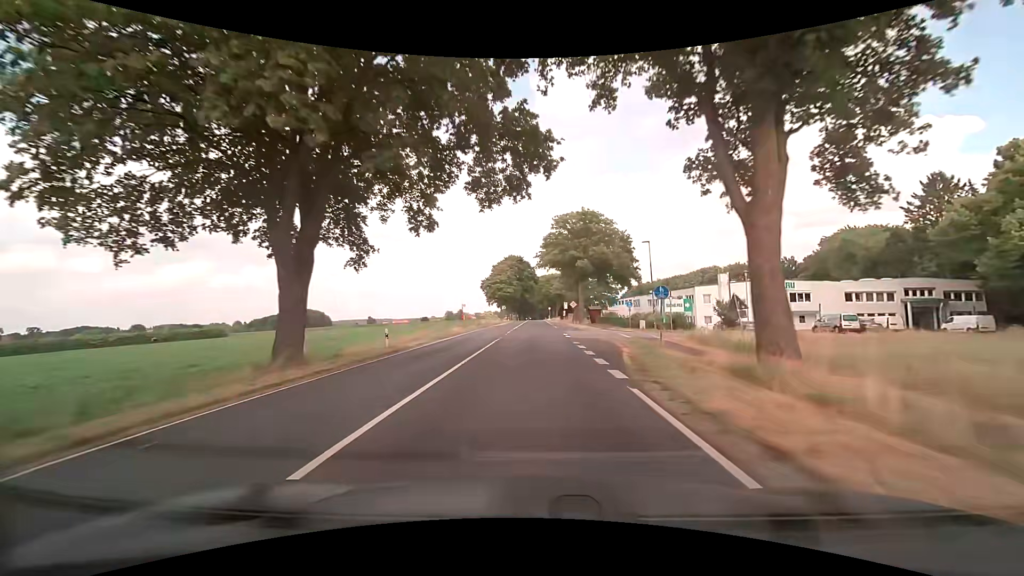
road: secondary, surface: asphalt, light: Day
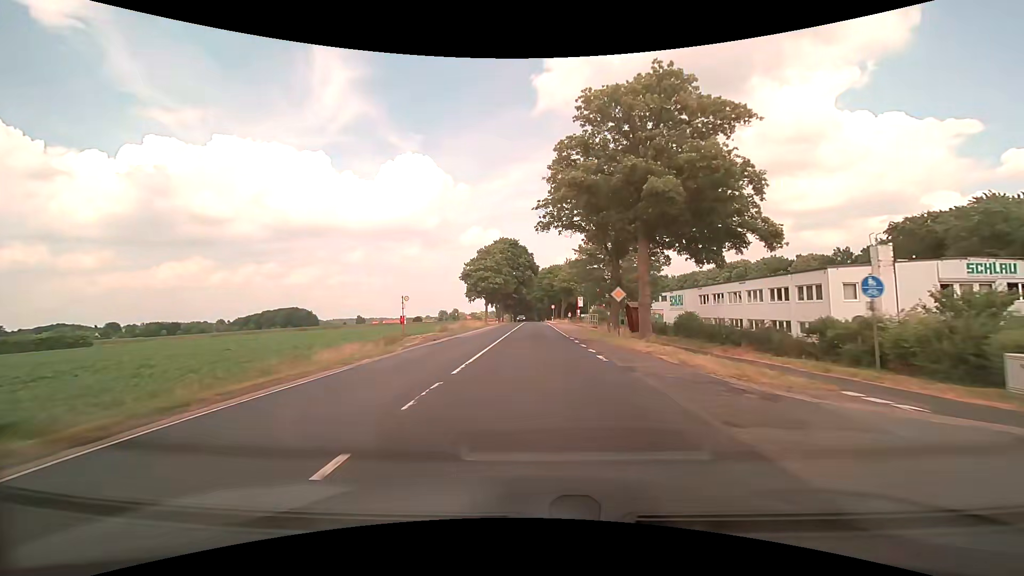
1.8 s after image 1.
(0.0, +32.0) m; 0°
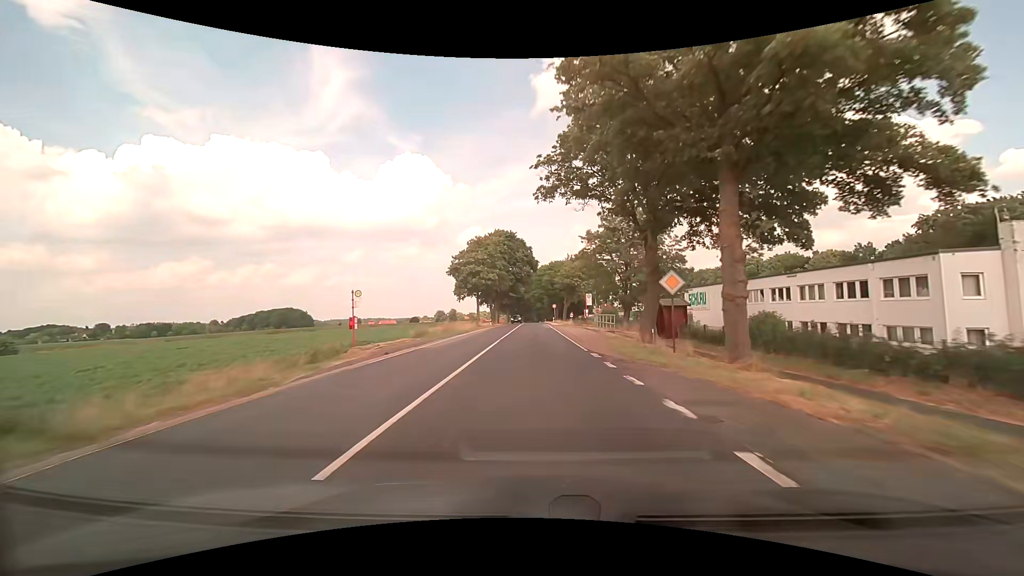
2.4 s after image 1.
(0.0, +10.7) m; 0°
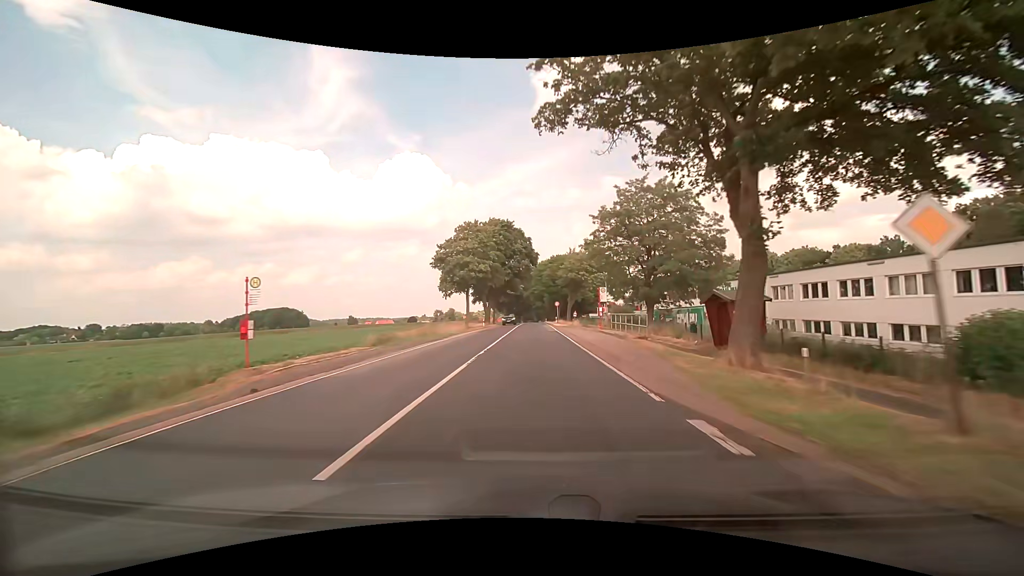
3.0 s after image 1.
(0.0, +10.7) m; 0°
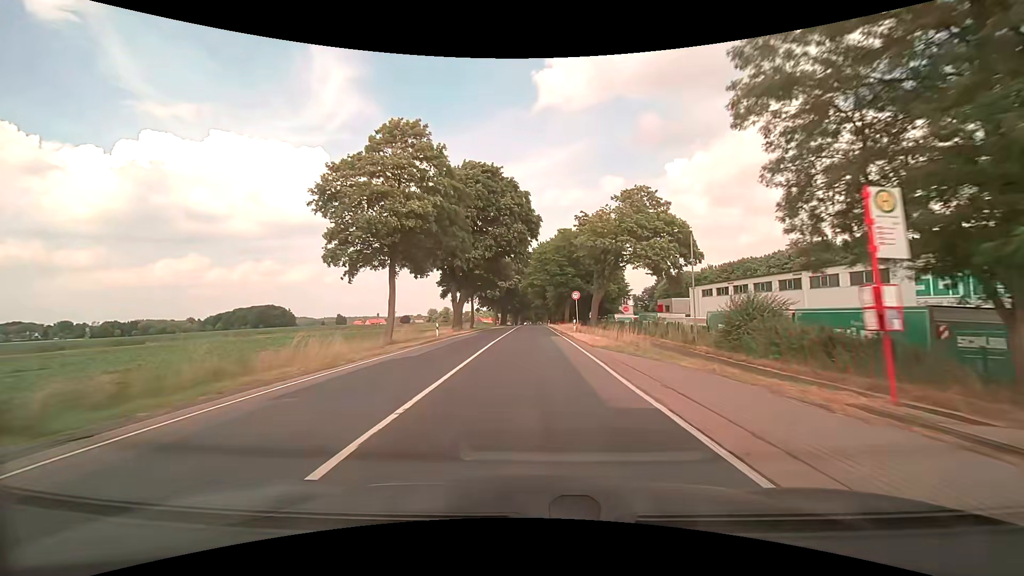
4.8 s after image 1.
(+0.1, +32.0) m; 0°
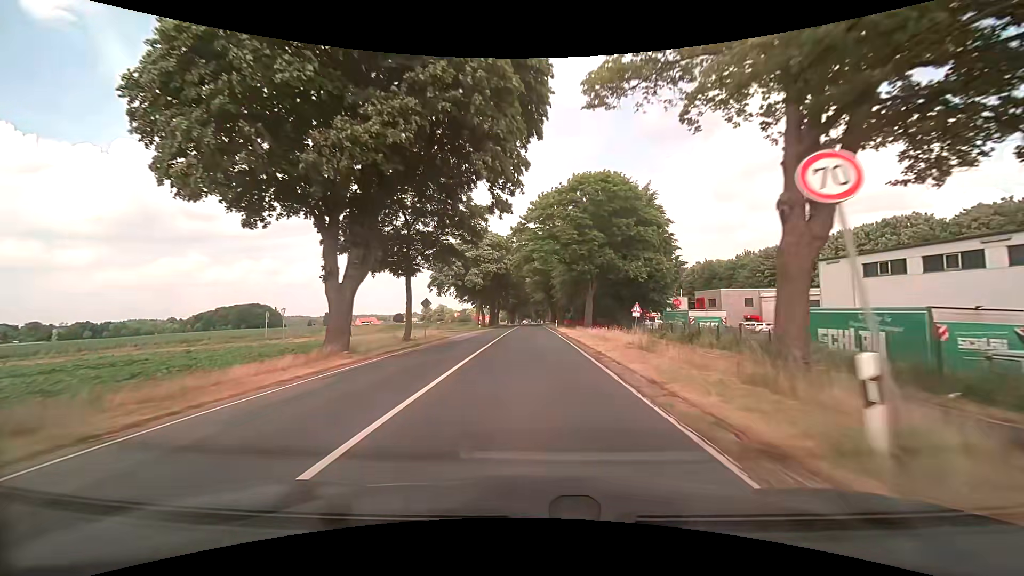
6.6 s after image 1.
(+0.1, +31.9) m; 0°
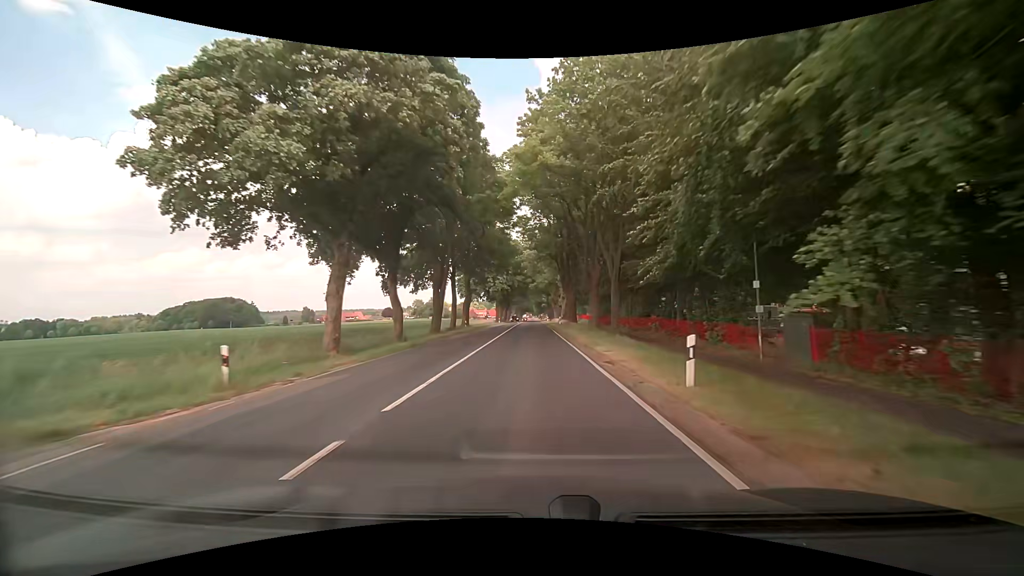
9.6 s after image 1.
(+0.1, +53.0) m; 0°
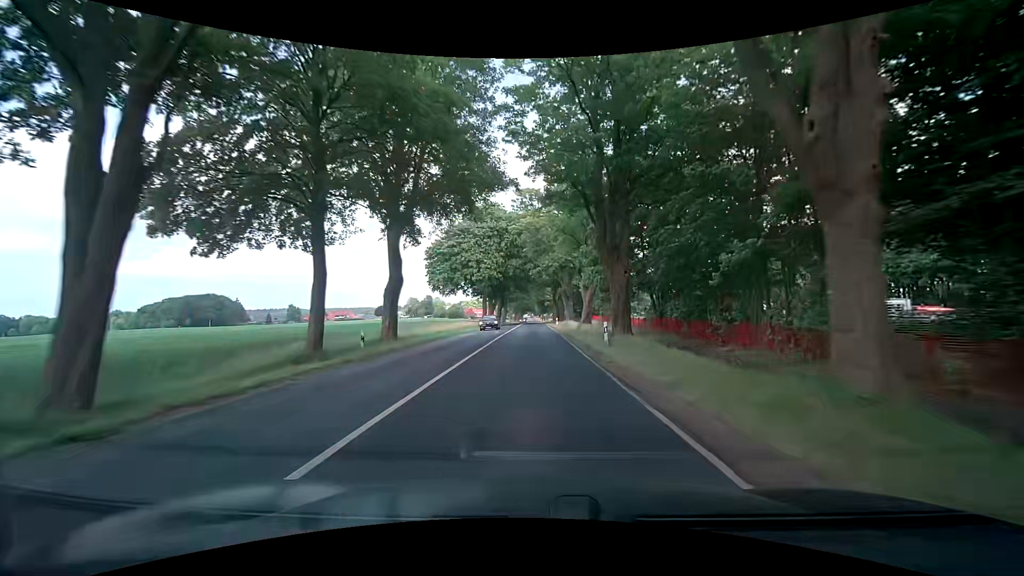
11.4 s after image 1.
(+0.1, +32.2) m; -1°
(0, +10) (0, +20) (0, +30) (+1, +40) (+1, +50) (+1, +60) (+1, +70) (+1, +80) (+1, +90) (+2, +100) m
